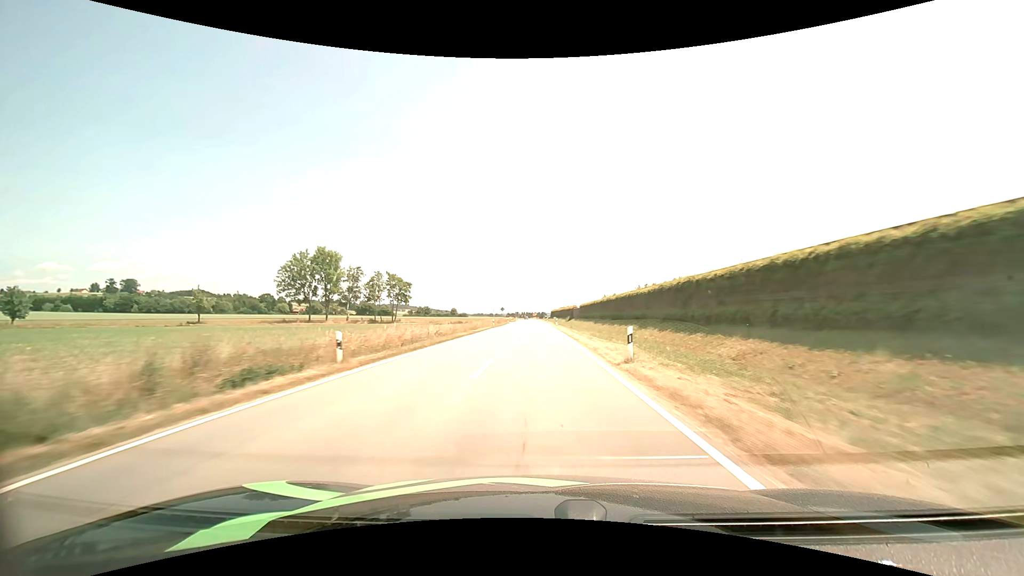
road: tertiary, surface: asphalt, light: Day
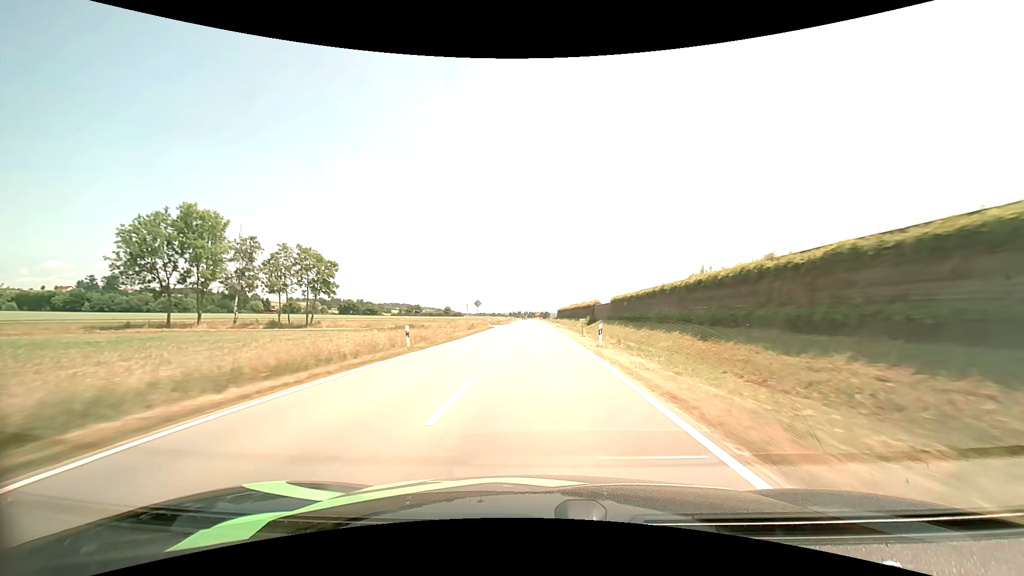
(0.0, +41.9) m; 0°
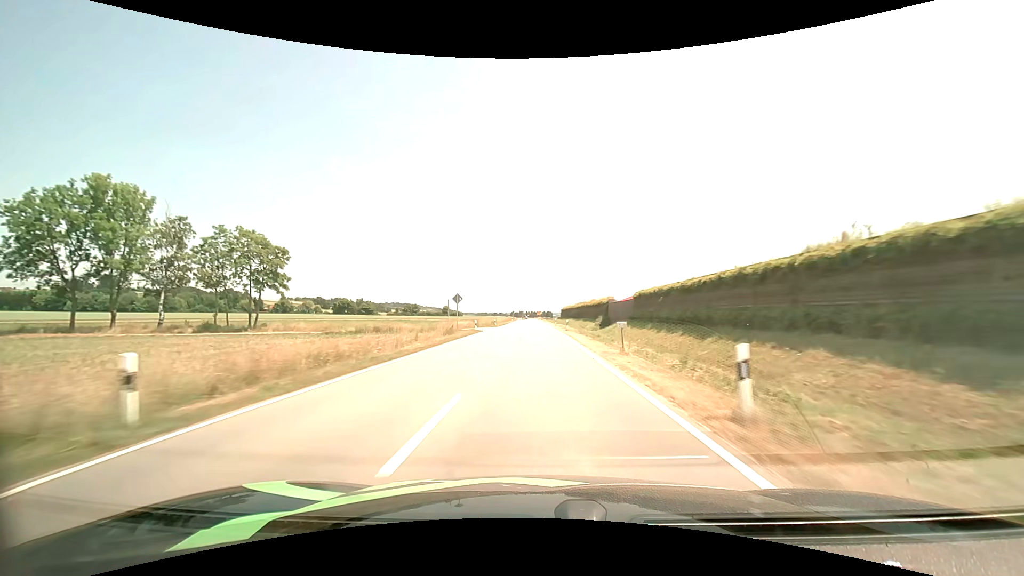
(0.0, +14.0) m; 0°
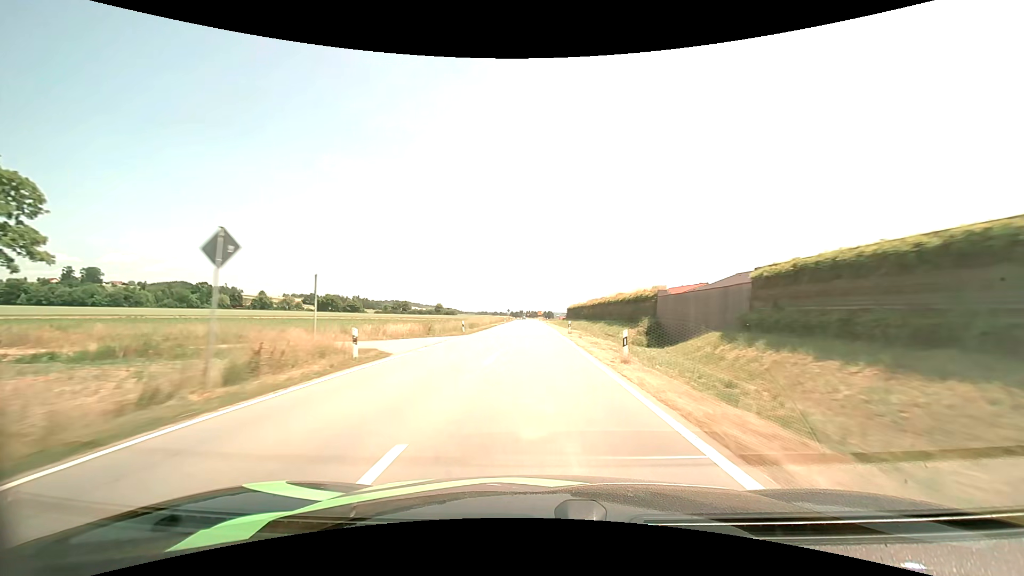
(0.0, +28.1) m; 0°
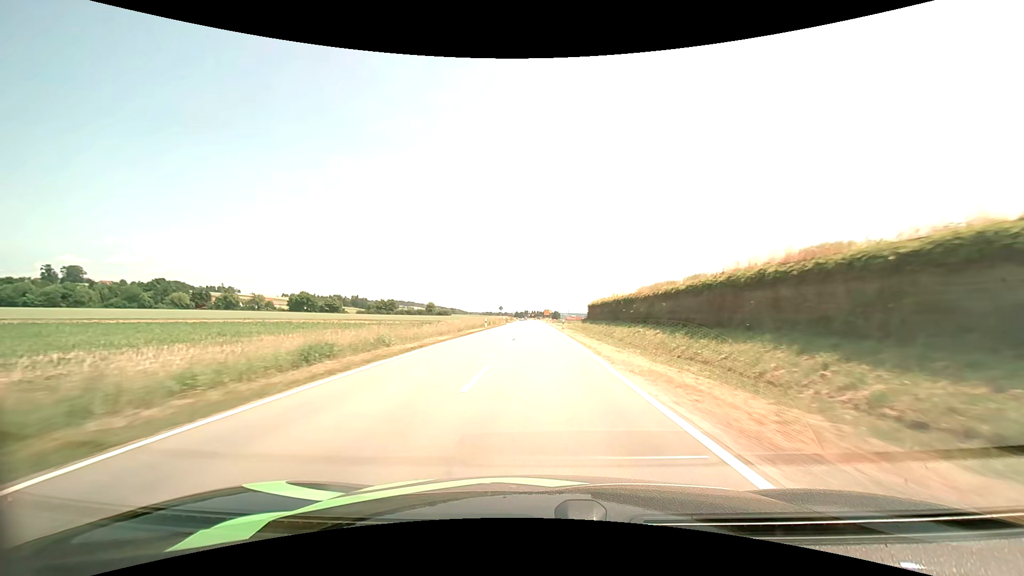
(-0.3, +42.2) m; -1°
